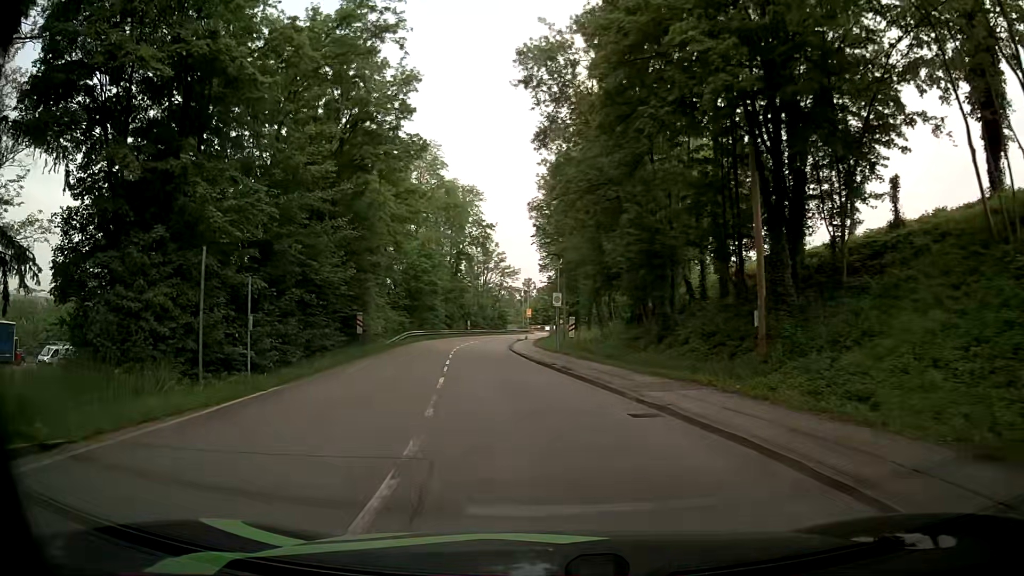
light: Day
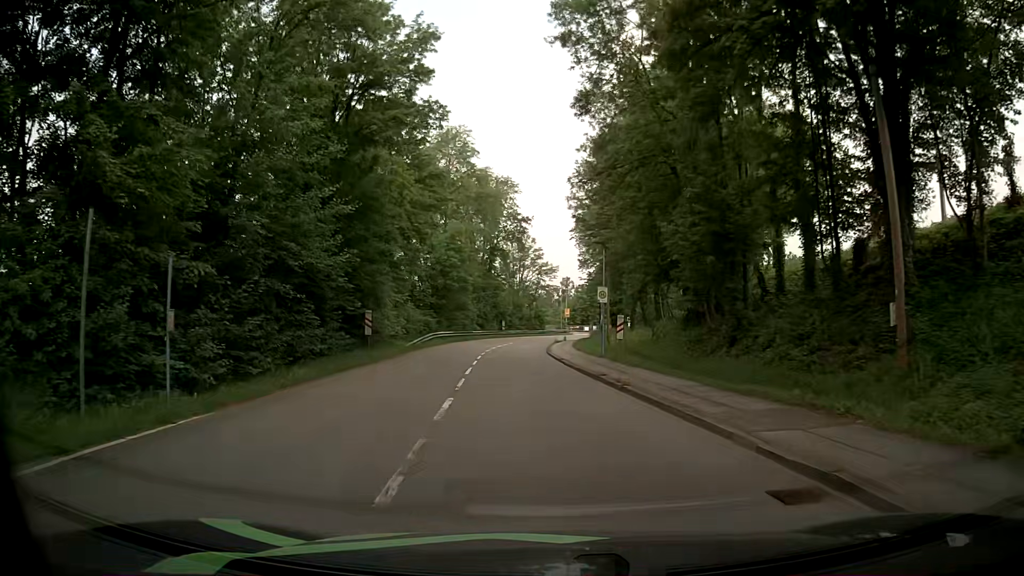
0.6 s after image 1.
(-0.1, +5.1) m; -1°
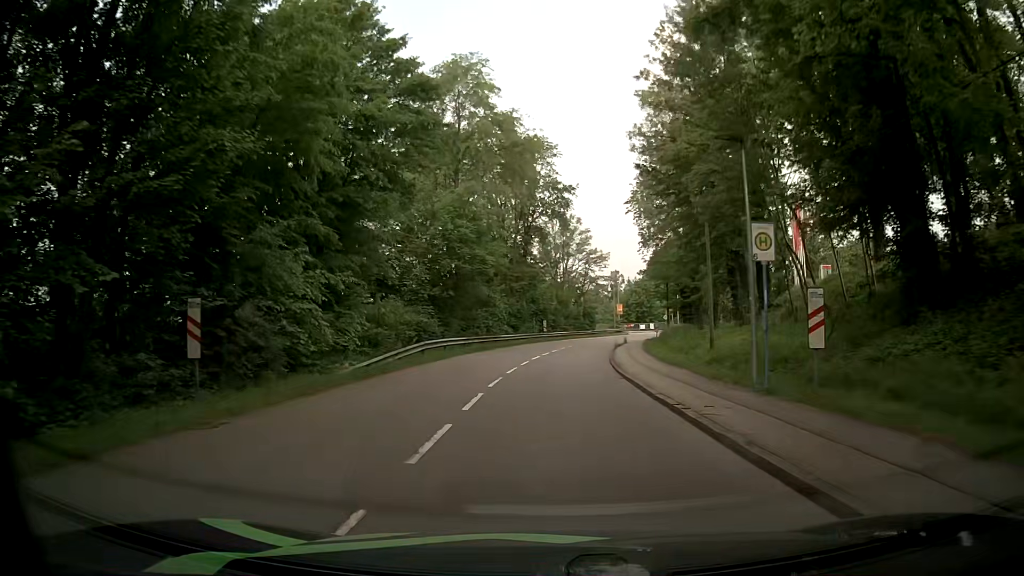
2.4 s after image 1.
(-1.1, +16.9) m; -4°
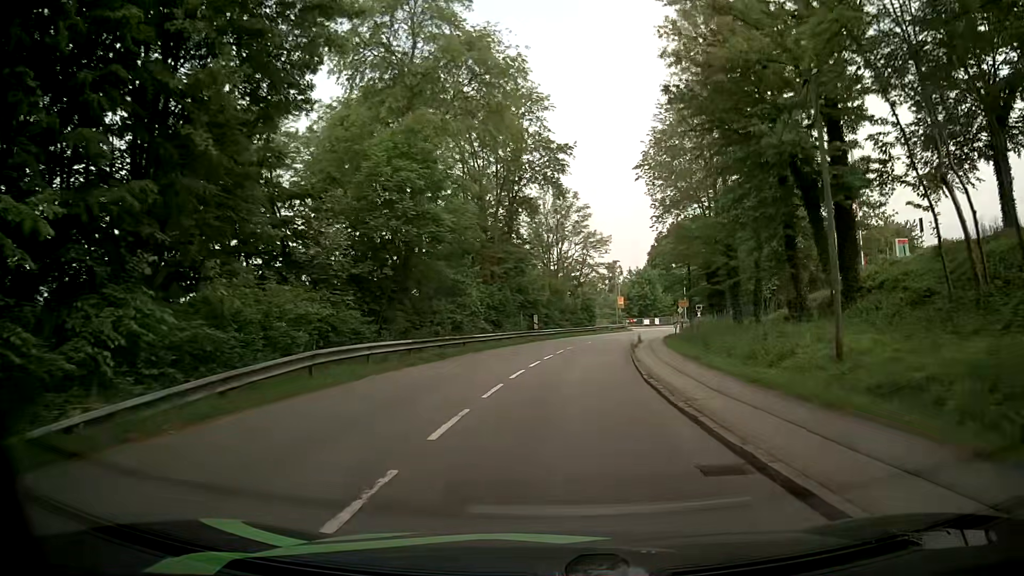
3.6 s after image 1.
(-0.3, +12.3) m; -1°
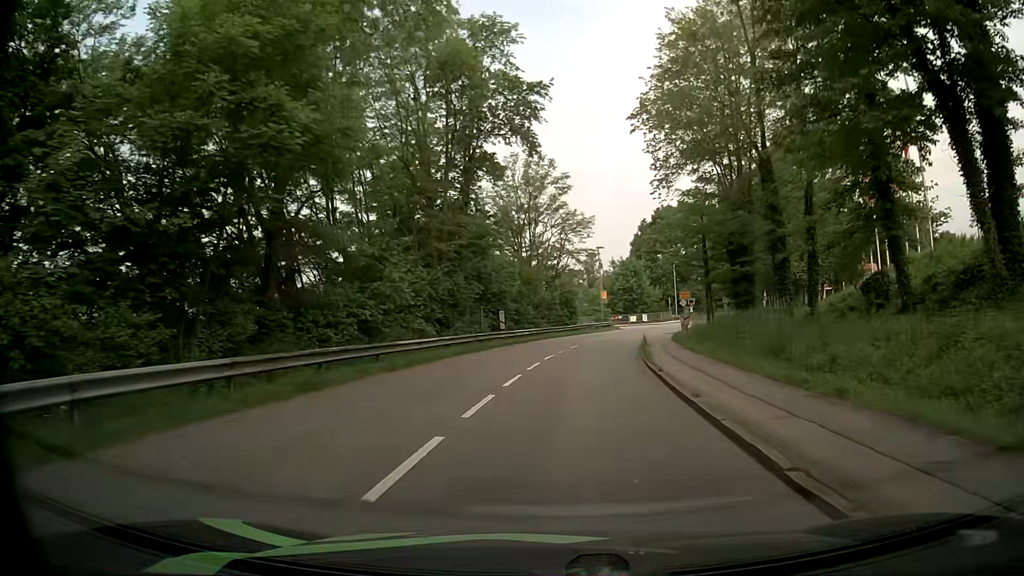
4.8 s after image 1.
(+0.1, +11.7) m; +1°
